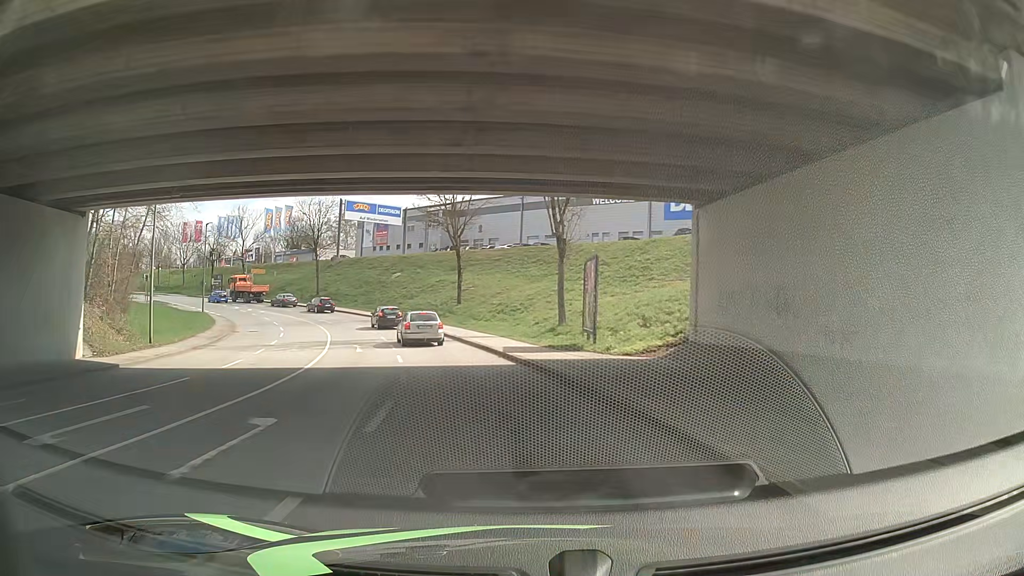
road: tertiary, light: Day
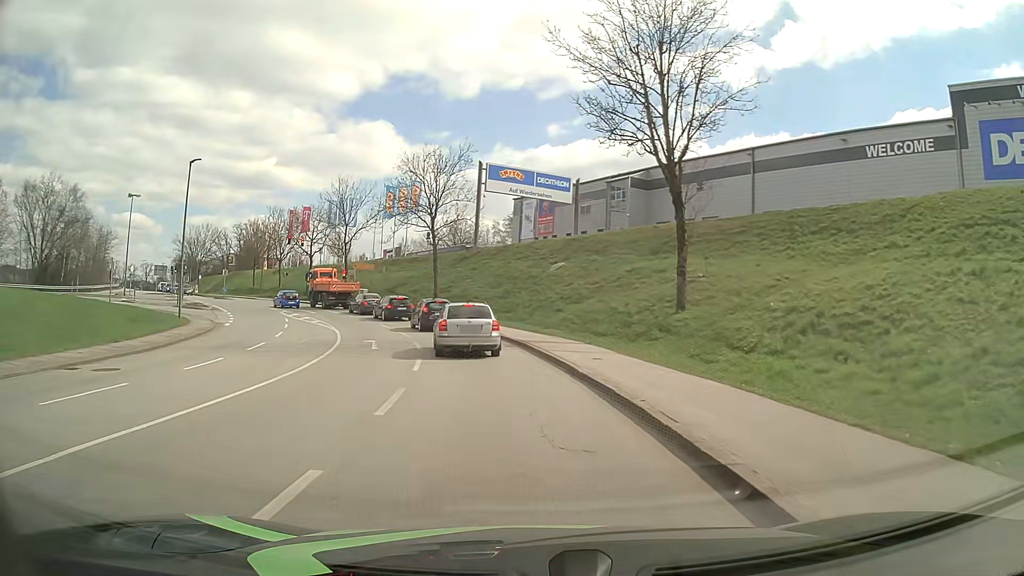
(-5.0, +28.9) m; -15°
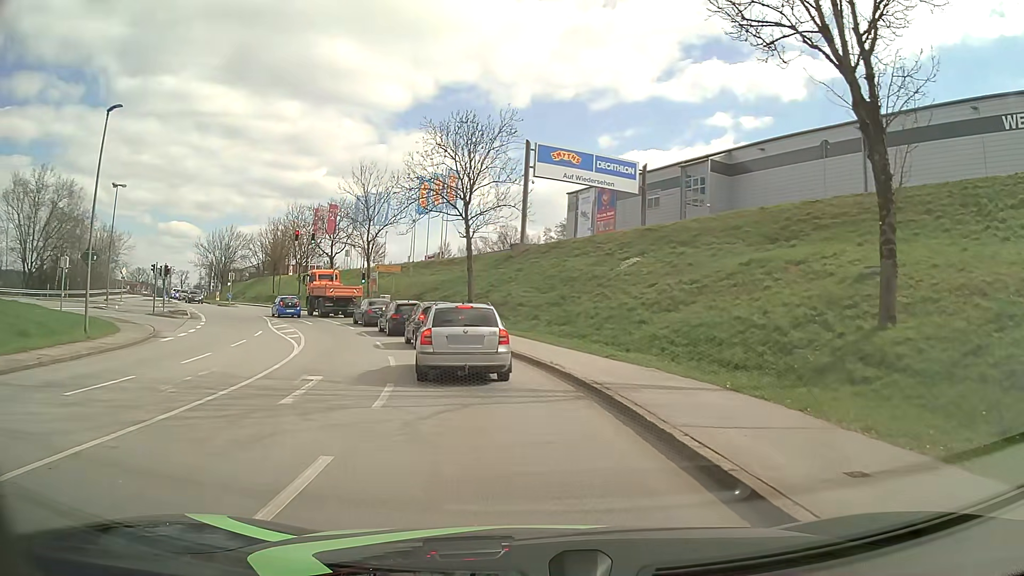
(-0.5, +11.2) m; -4°
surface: asphalt
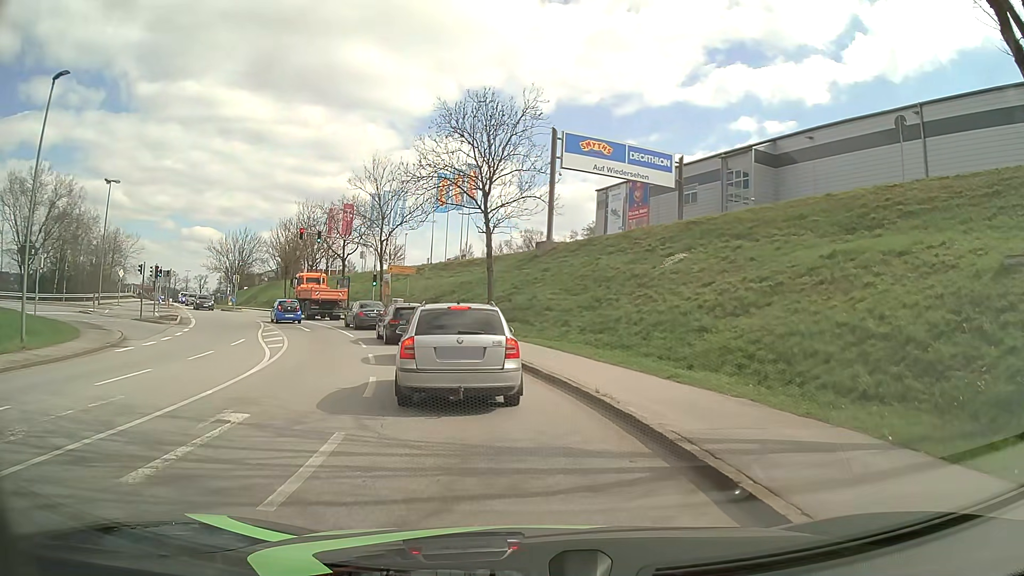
(-0.1, +4.6) m; -2°
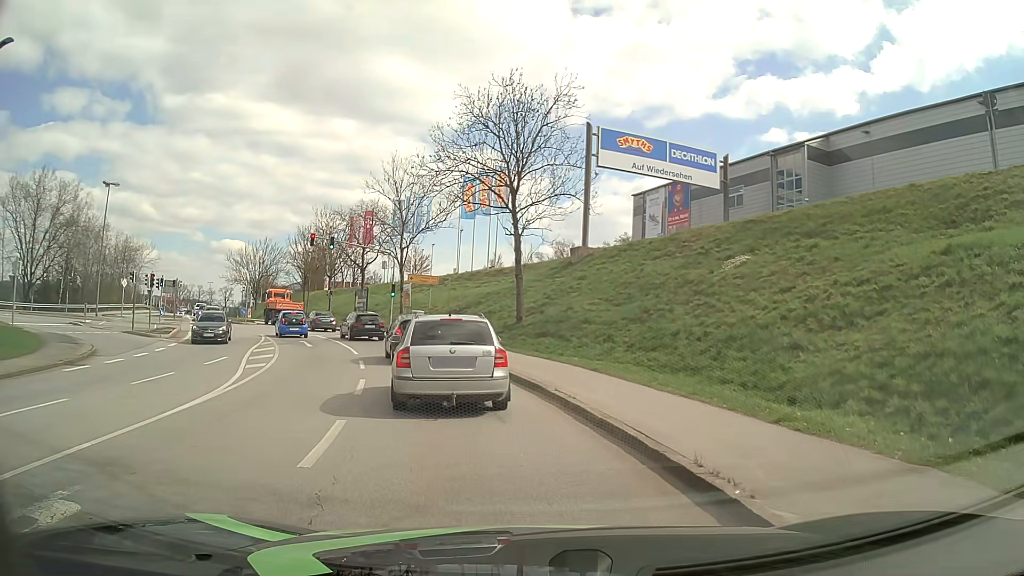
(-0.1, +4.3) m; -2°
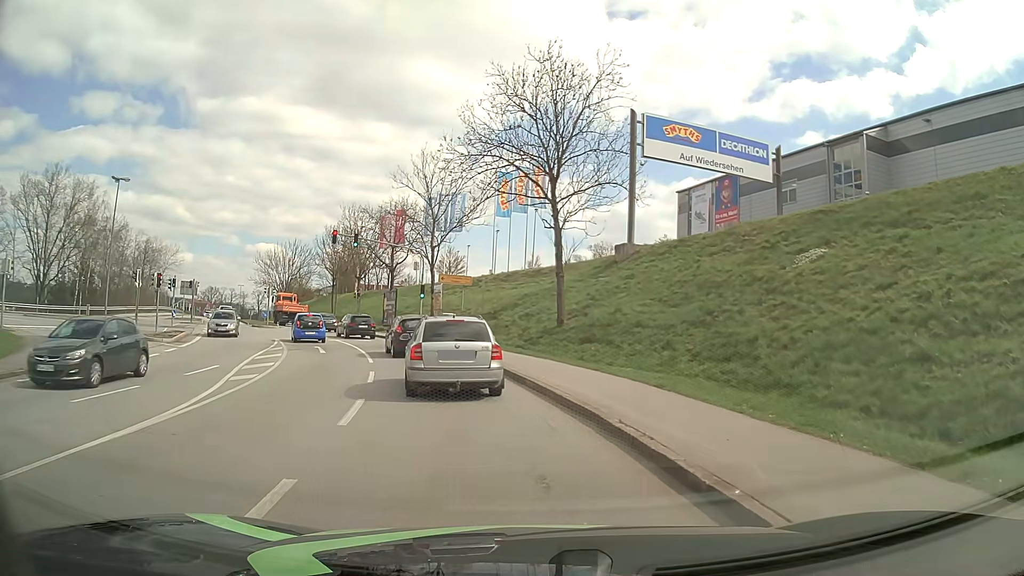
(-0.2, +3.8) m; -4°
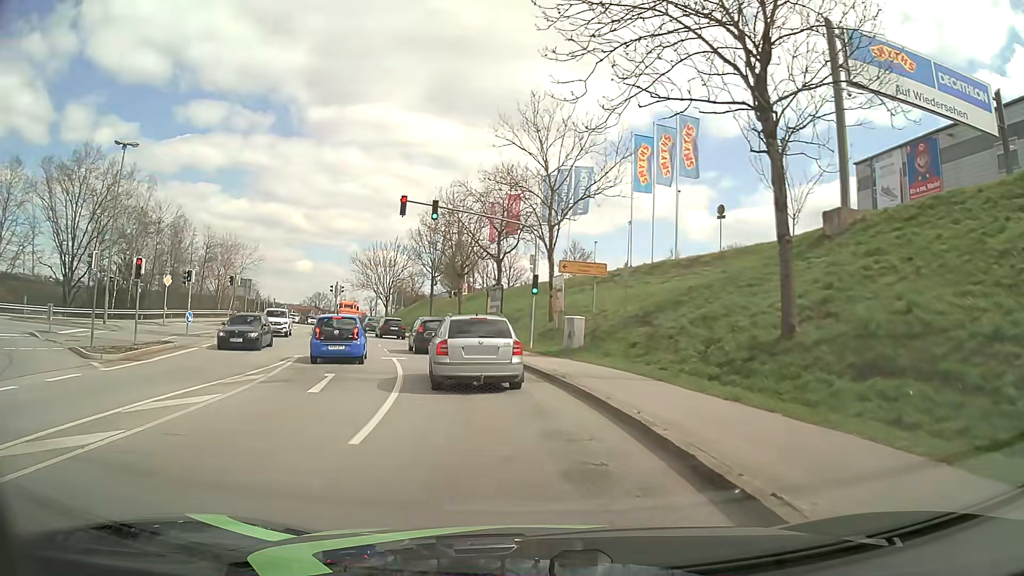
(-1.6, +14.1) m; -11°
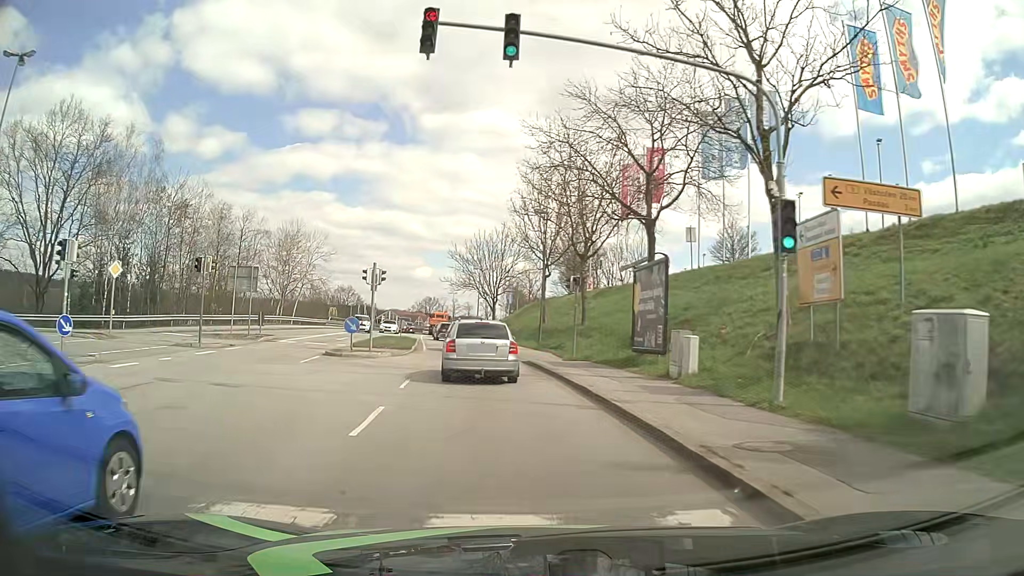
(-1.9, +18.8) m; -11°
